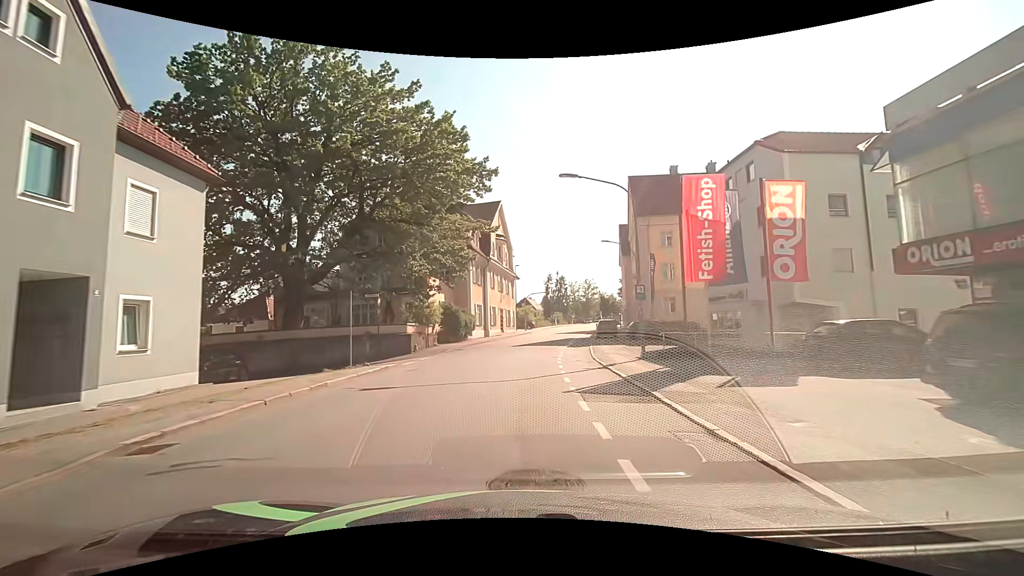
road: tertiary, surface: asphalt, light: Day
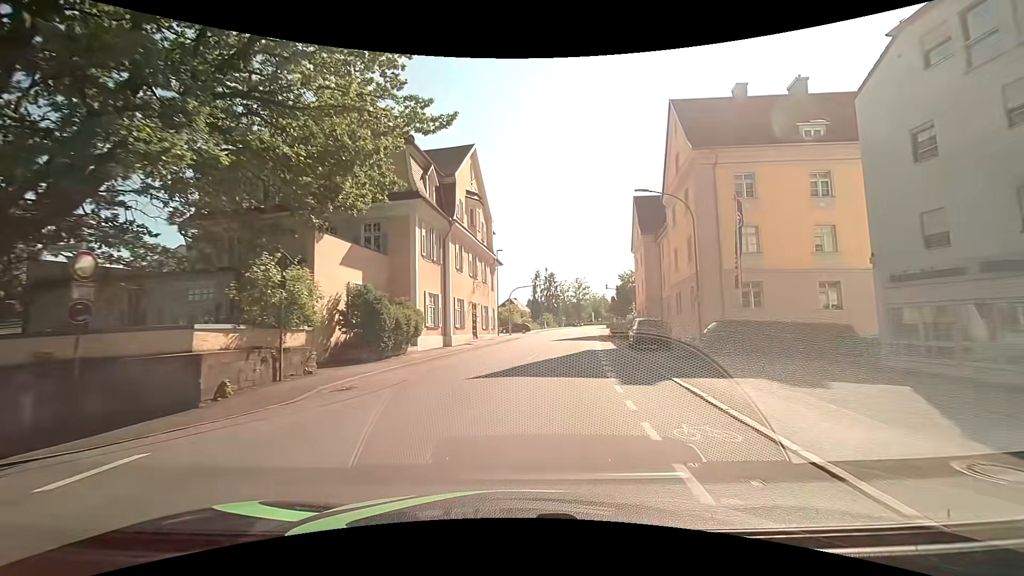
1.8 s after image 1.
(+0.3, +18.4) m; +2°
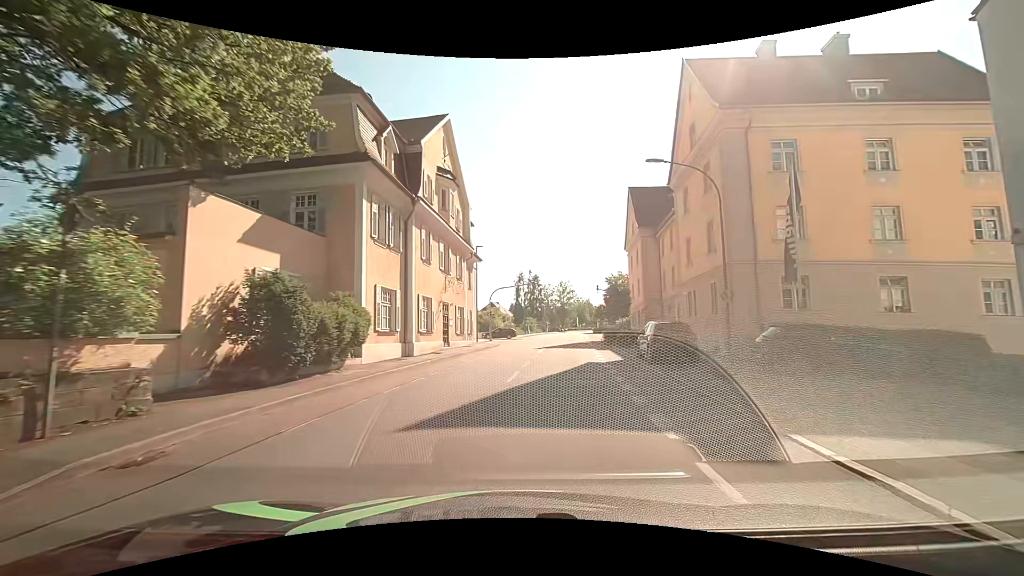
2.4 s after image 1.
(0.0, +6.1) m; +1°
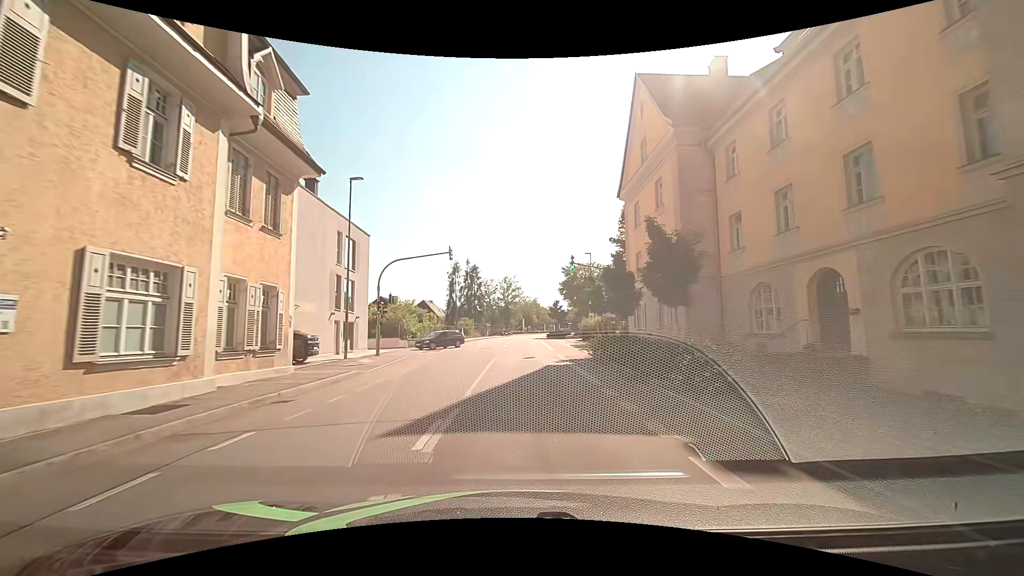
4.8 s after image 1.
(+1.8, +24.8) m; +7°
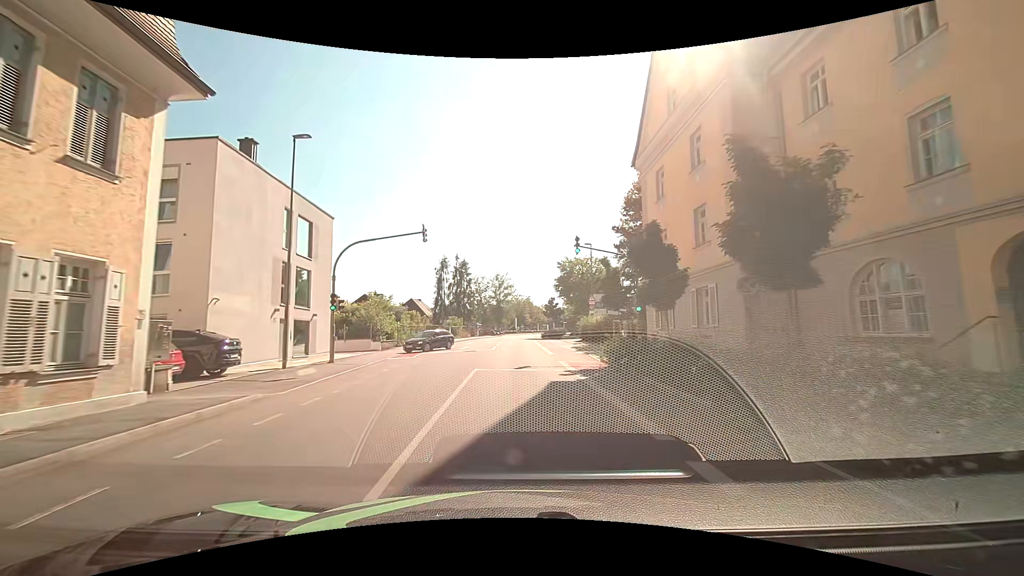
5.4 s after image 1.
(0.0, +6.3) m; 0°
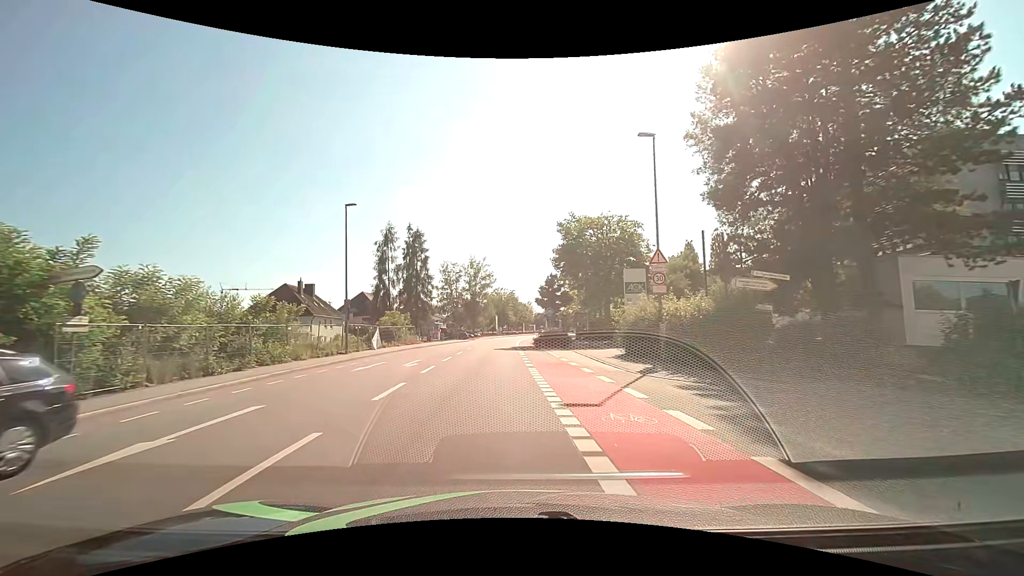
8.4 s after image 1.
(+1.0, +30.2) m; +3°
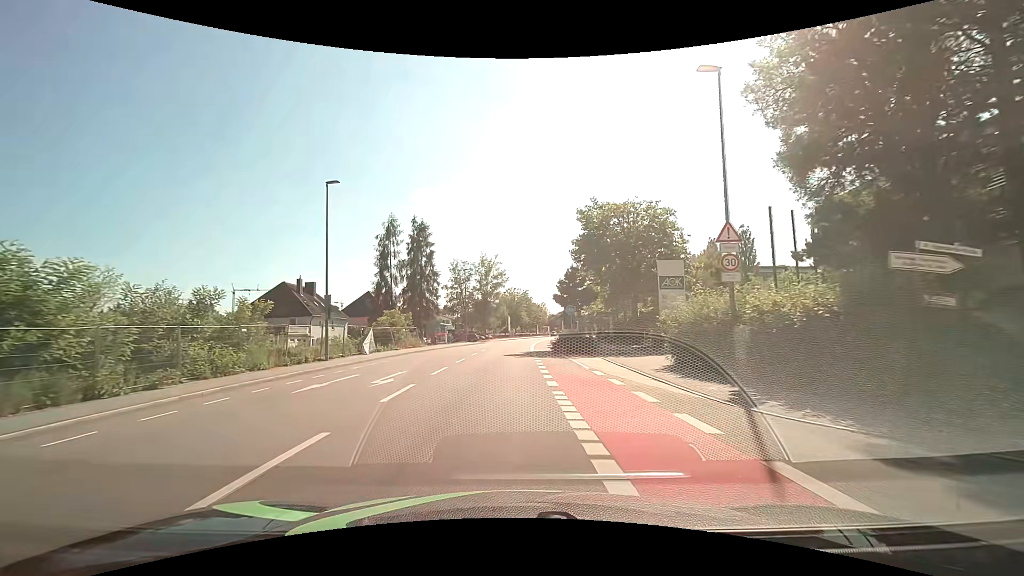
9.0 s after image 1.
(-0.1, +6.0) m; -2°
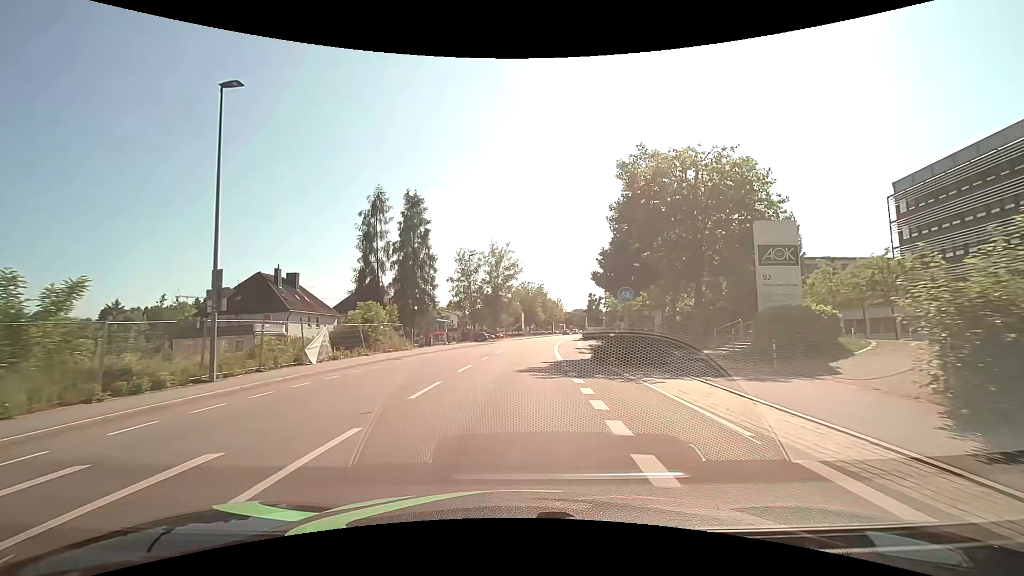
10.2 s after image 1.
(-0.3, +11.9) m; -2°
(0, +10) (0, +20) (+1, +30) (+1, +40) (+2, +50) (+3, +60) (+5, +70) (+7, +80) (+8, +89) (+10, +99) m
